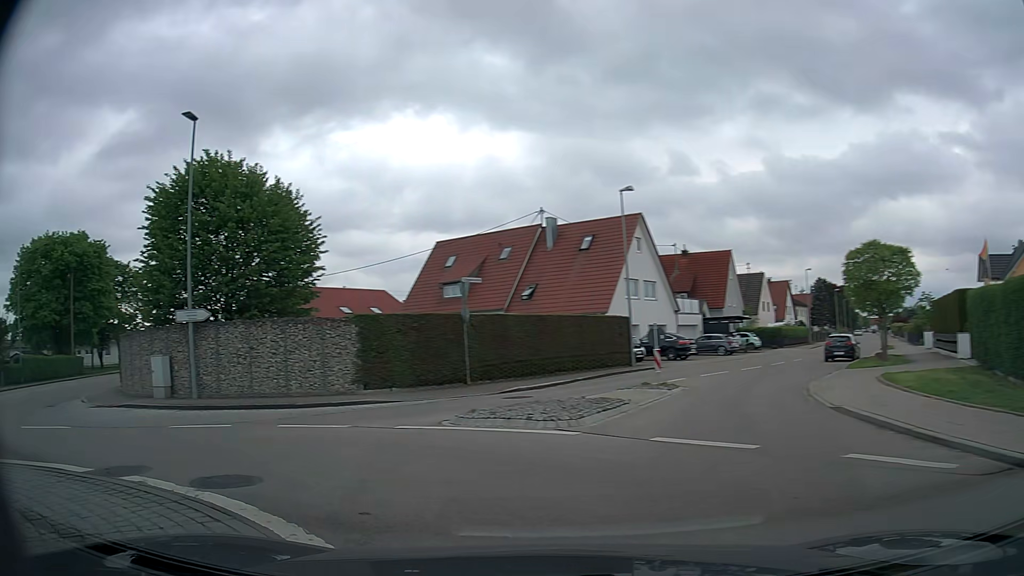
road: tertiary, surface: asphalt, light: Day
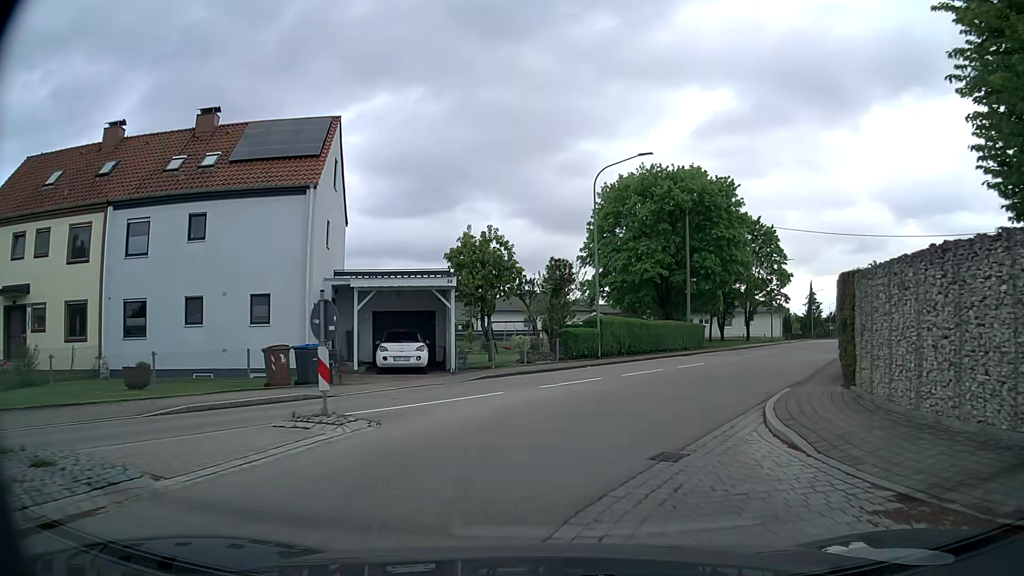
(-11.3, +13.3) m; -54°
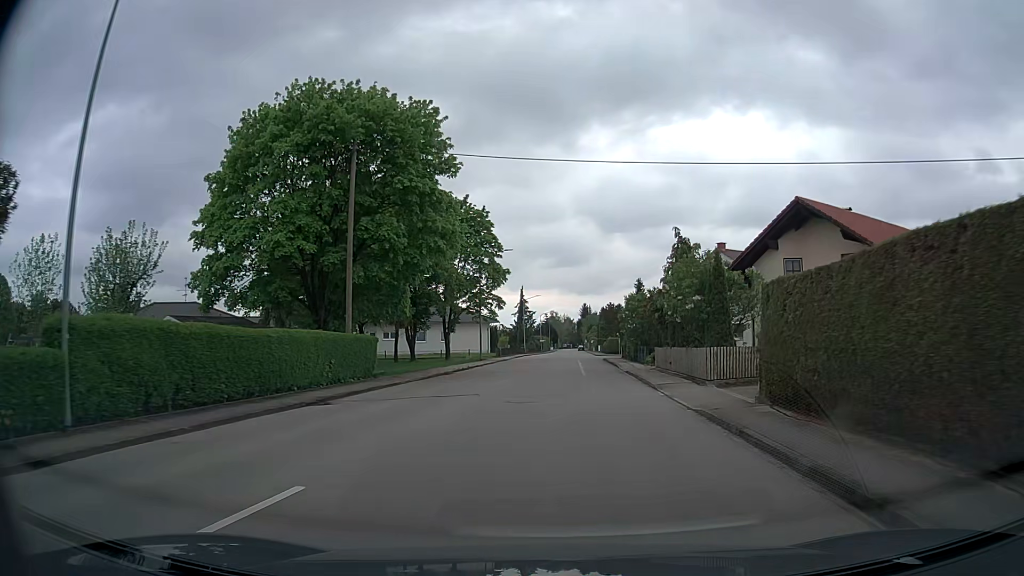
(+5.6, +20.6) m; +27°
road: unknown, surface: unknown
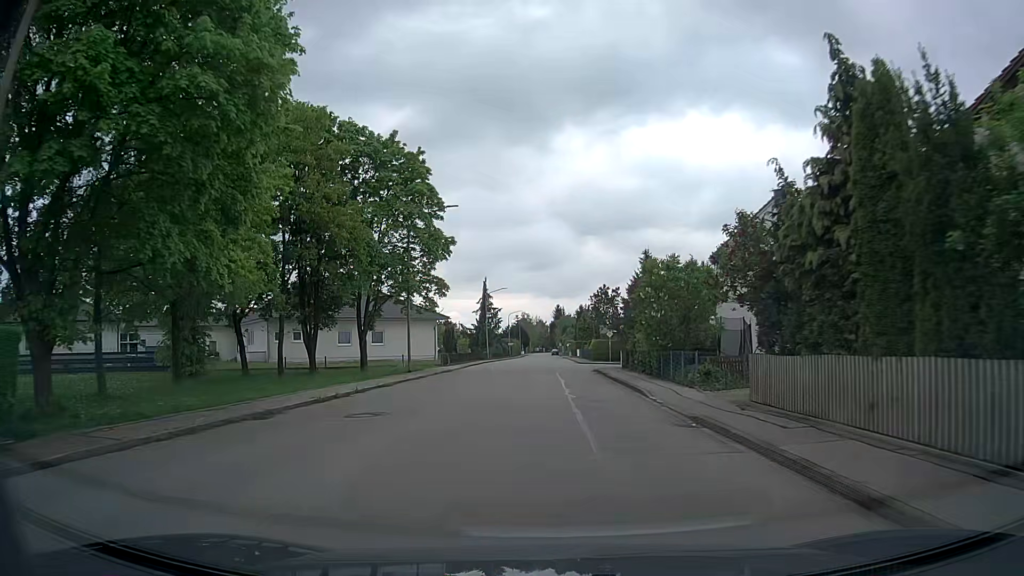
(+0.4, +20.1) m; +2°
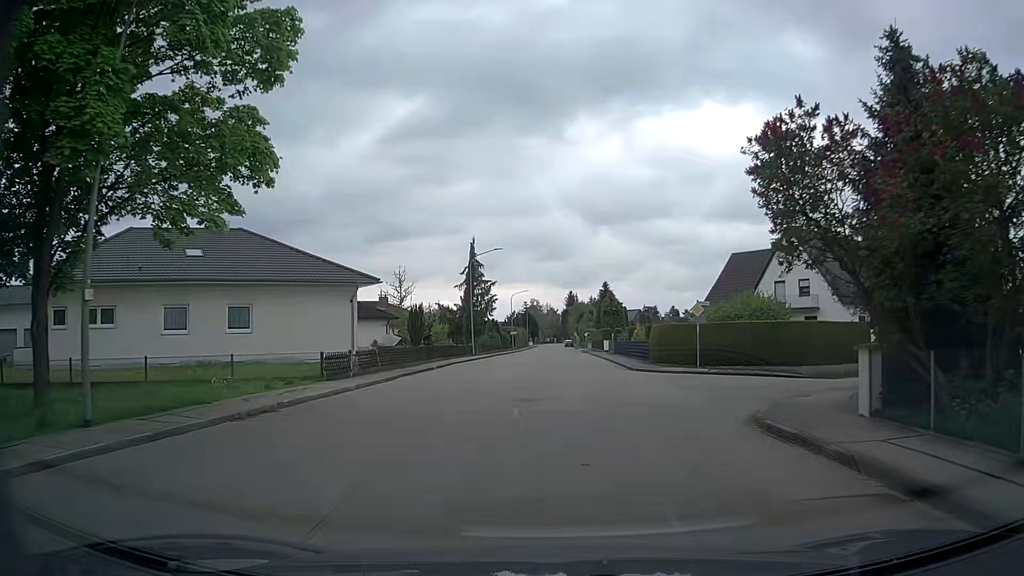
(-0.2, +29.3) m; 0°
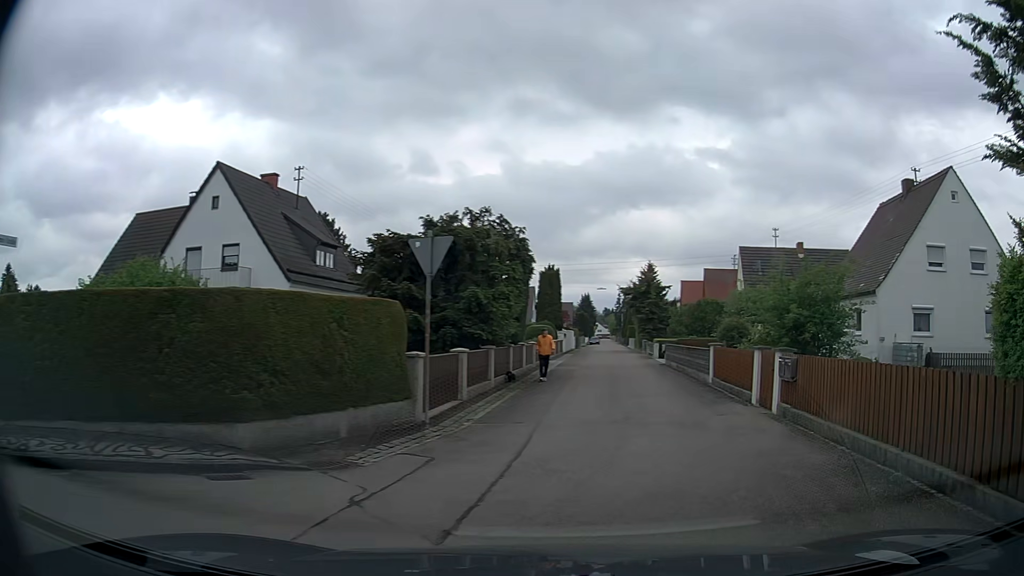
(+4.7, +16.9) m; +49°
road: residential
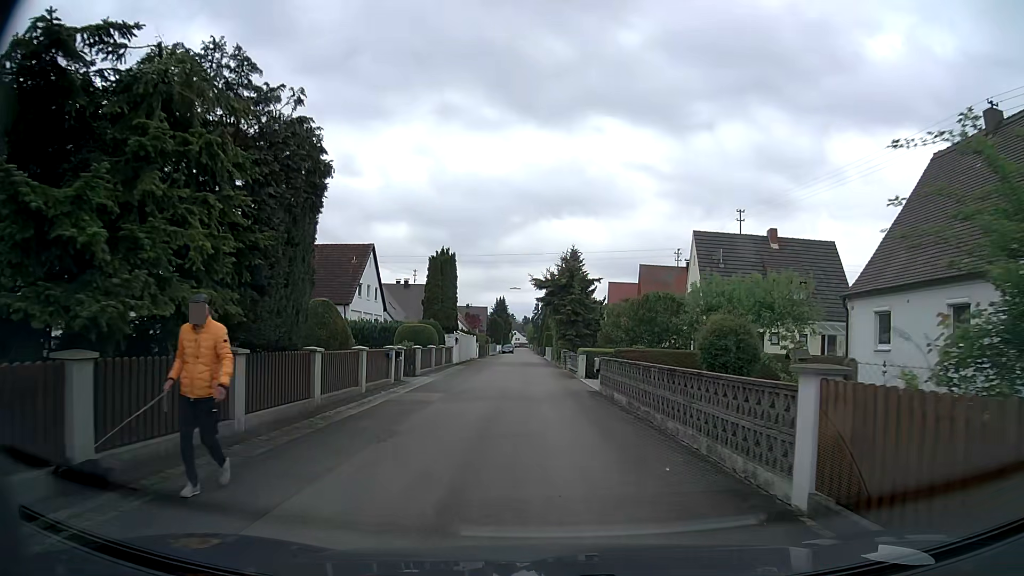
(+2.1, +14.4) m; +8°
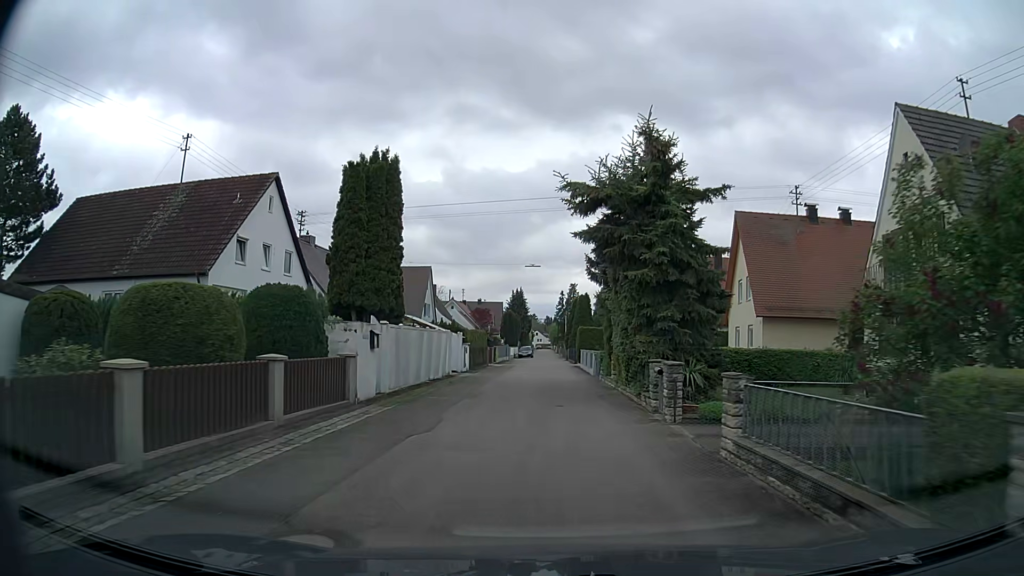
(-0.9, +25.5) m; -2°
(0, +10) (0, +20) (0, +30) (0, +40) (0, +50) (0, +60) (0, +70) (0, +80) (0, +90) (0, +100) m
